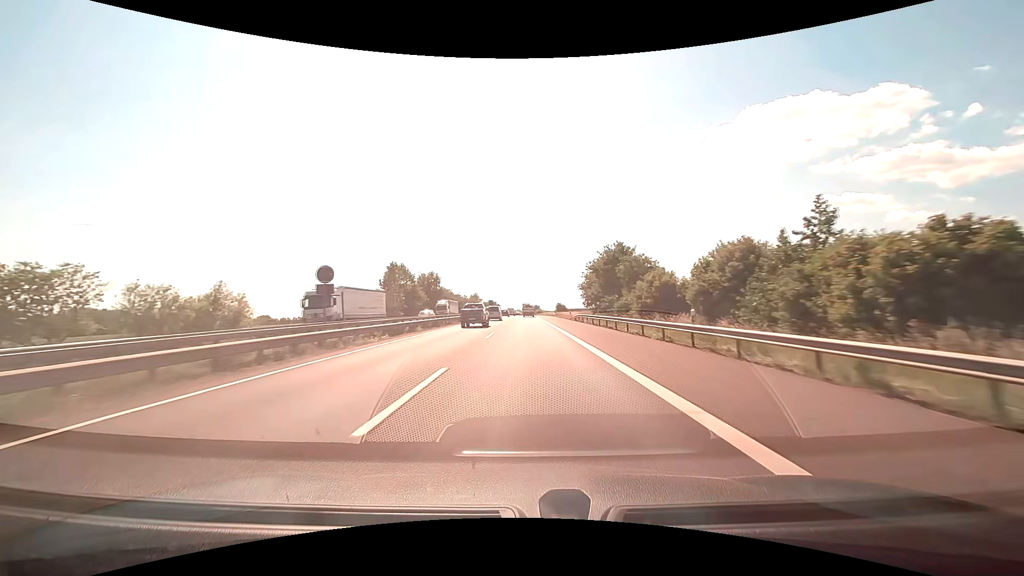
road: motorway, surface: asphalt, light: Day
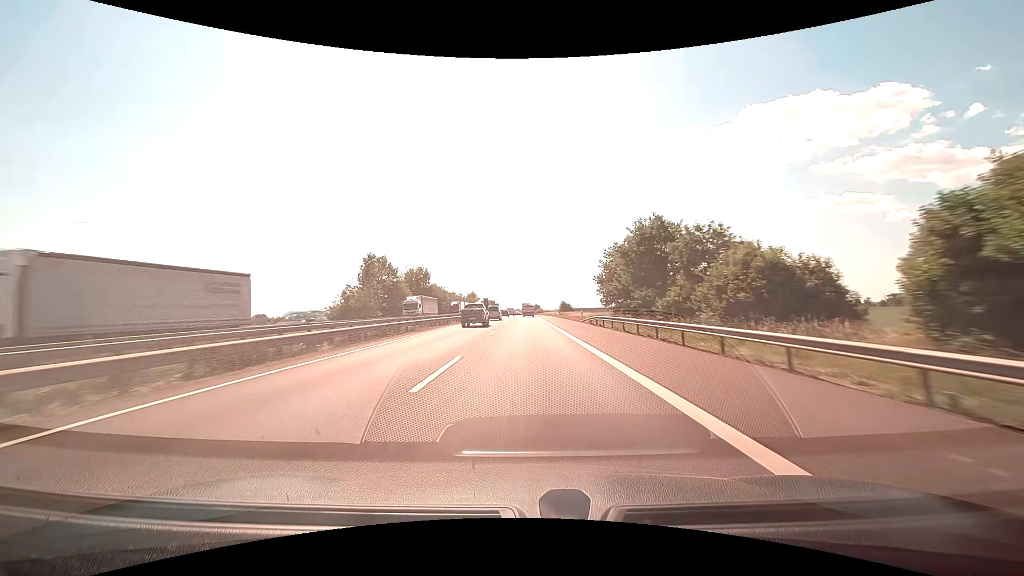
(0.0, +15.0) m; 0°
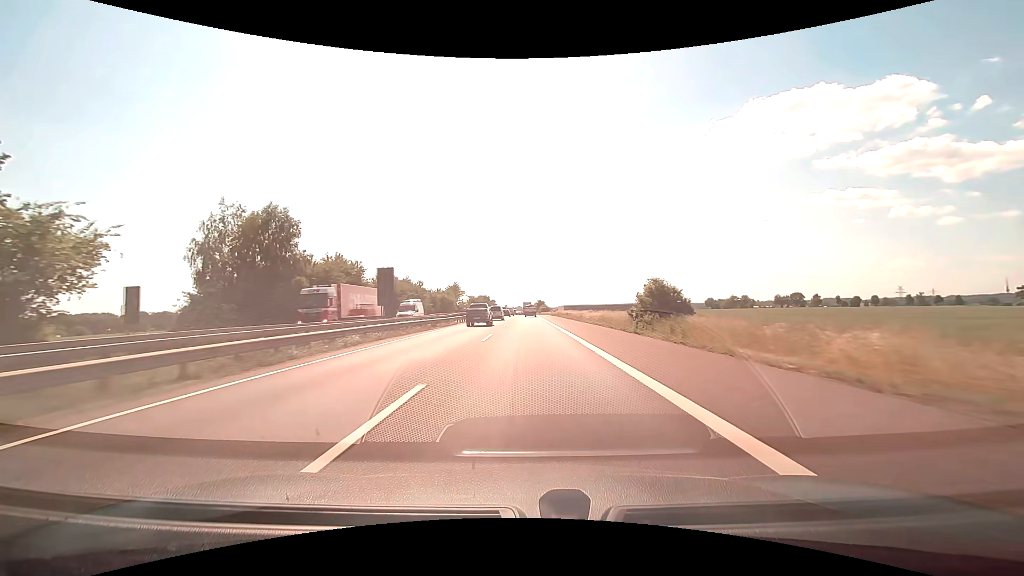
(+0.1, +76.8) m; 0°
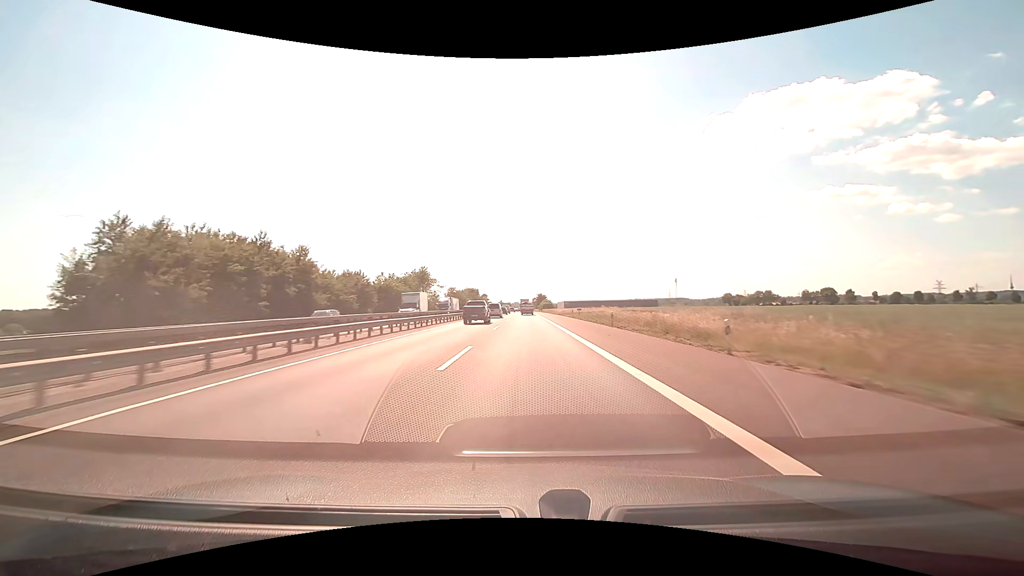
(+0.1, +63.3) m; 0°
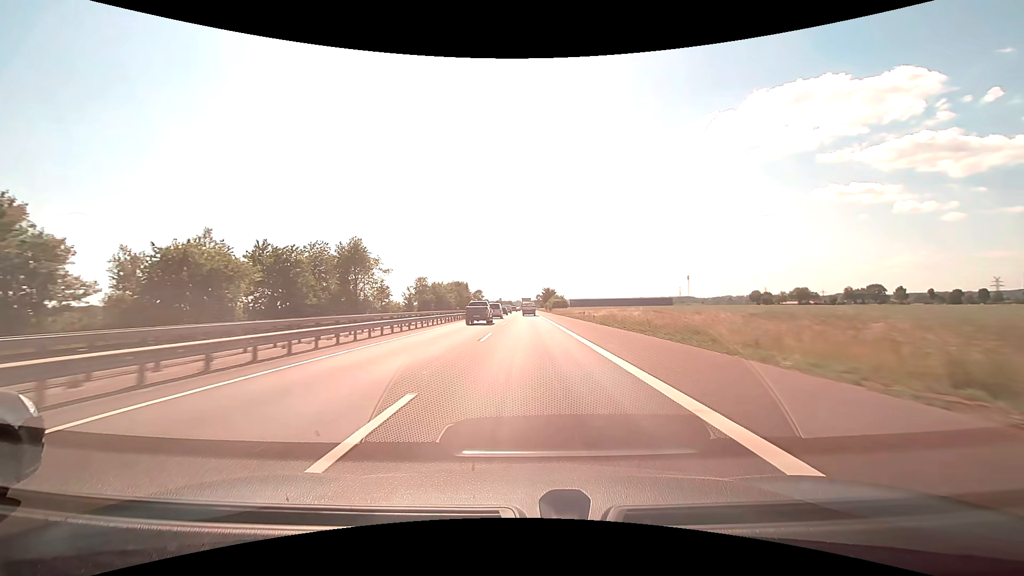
(-0.1, +62.1) m; 0°
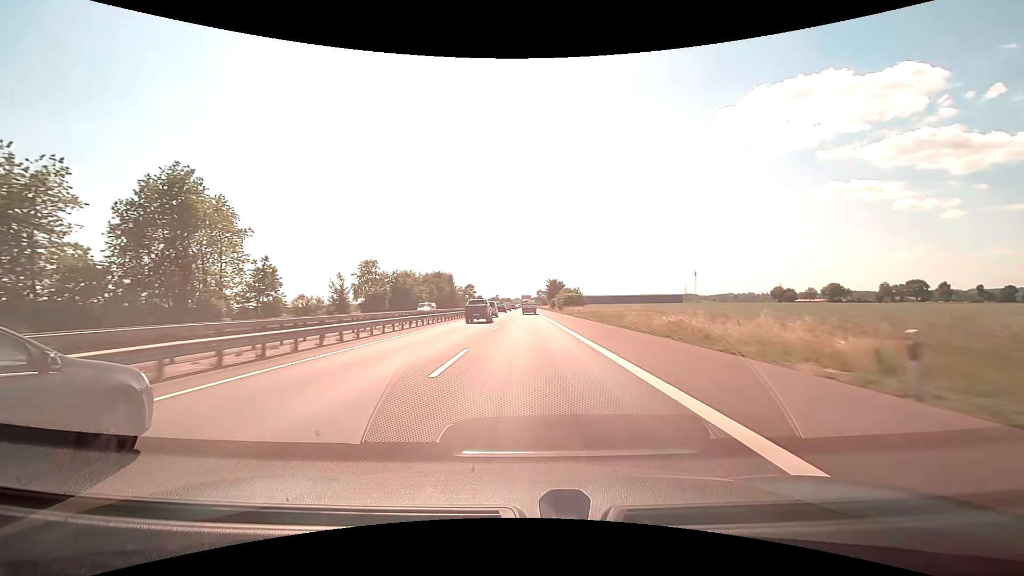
(0.0, +45.5) m; 0°
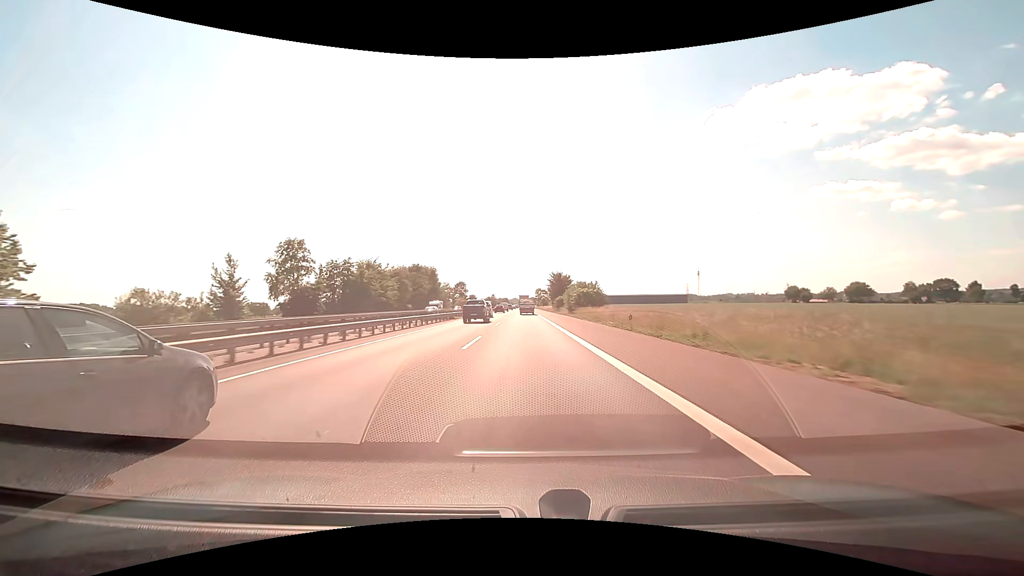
(+0.1, +29.1) m; 0°
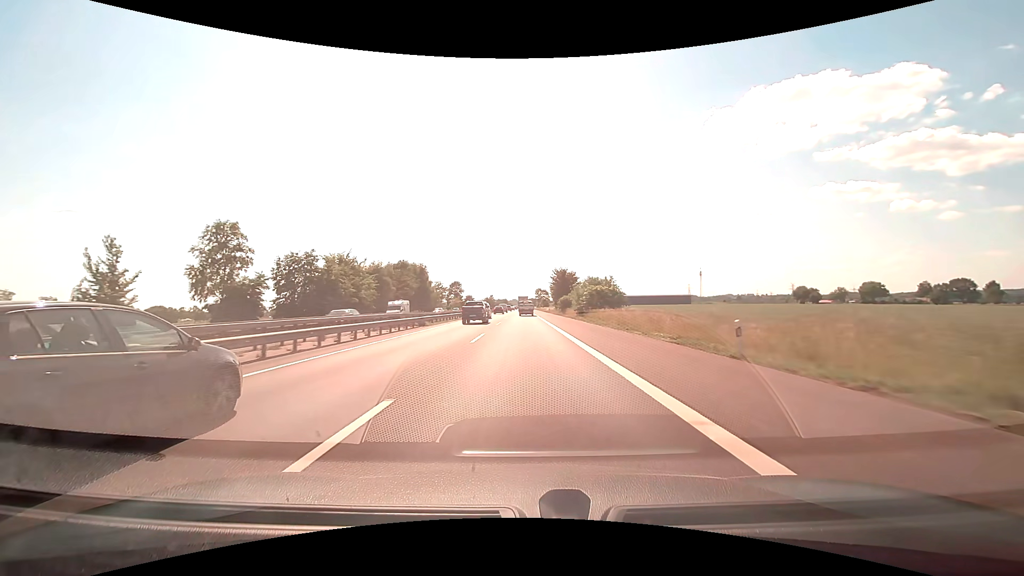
(0.0, +14.3) m; 0°
(0, +10) (0, +20) (0, +30) (0, +40) (0, +50) (0, +60) (0, +70) (0, +80) (0, +90) (-1, +100) m
